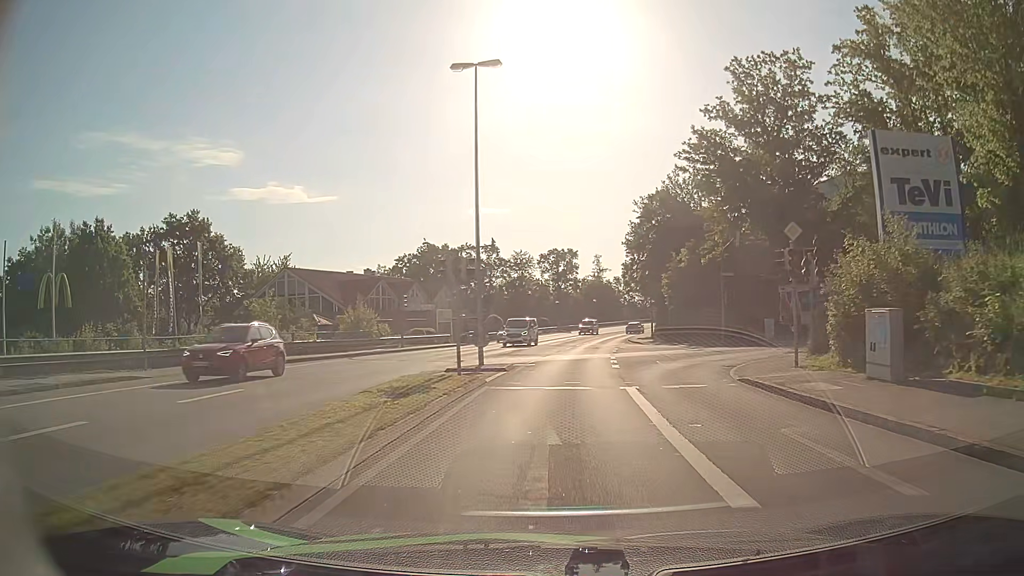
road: tertiary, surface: asphalt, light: Day
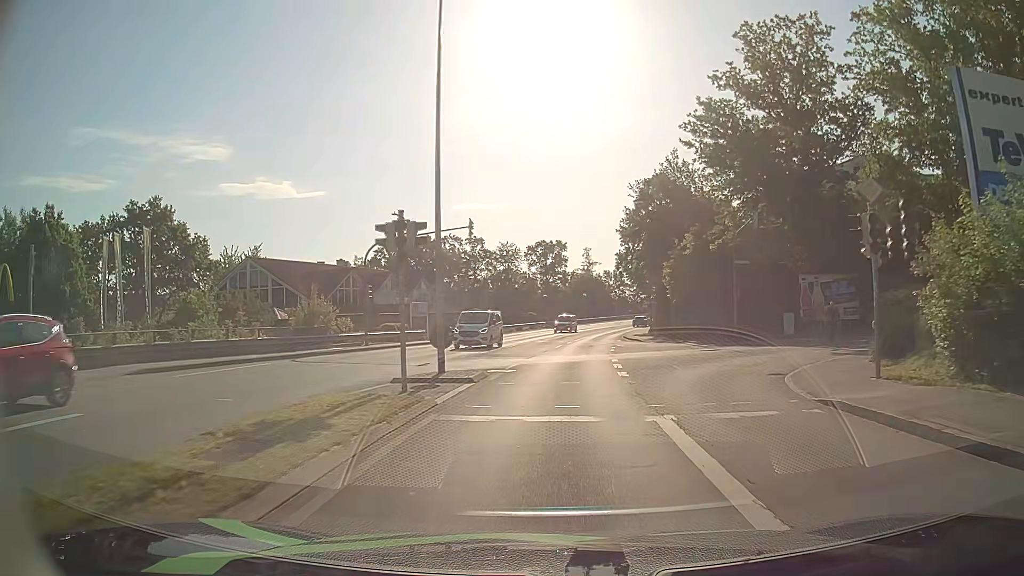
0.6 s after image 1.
(0.0, +5.8) m; +1°
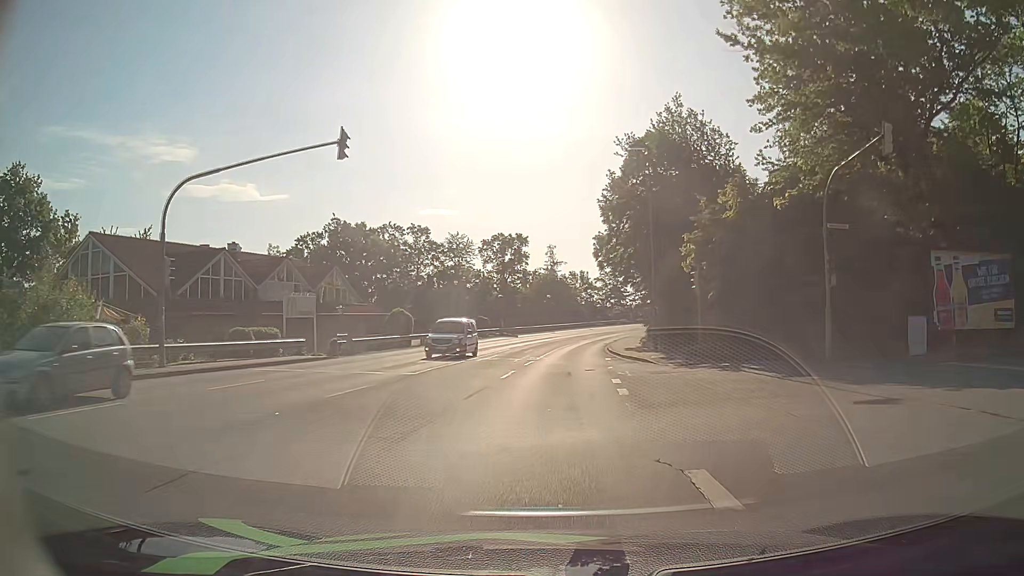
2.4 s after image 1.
(+0.5, +17.6) m; +4°
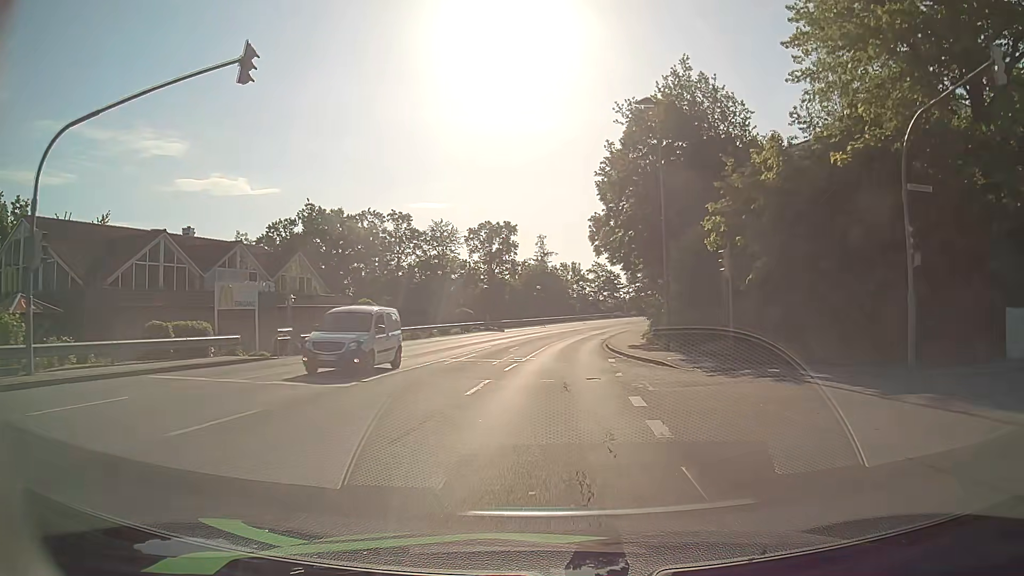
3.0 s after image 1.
(0.0, +6.0) m; +1°
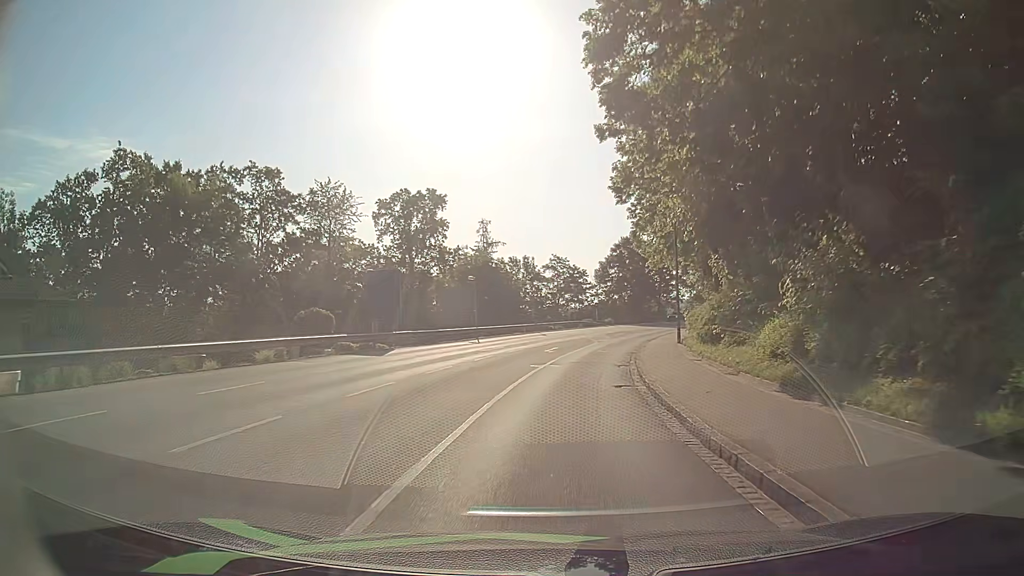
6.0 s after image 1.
(+0.9, +30.5) m; +4°
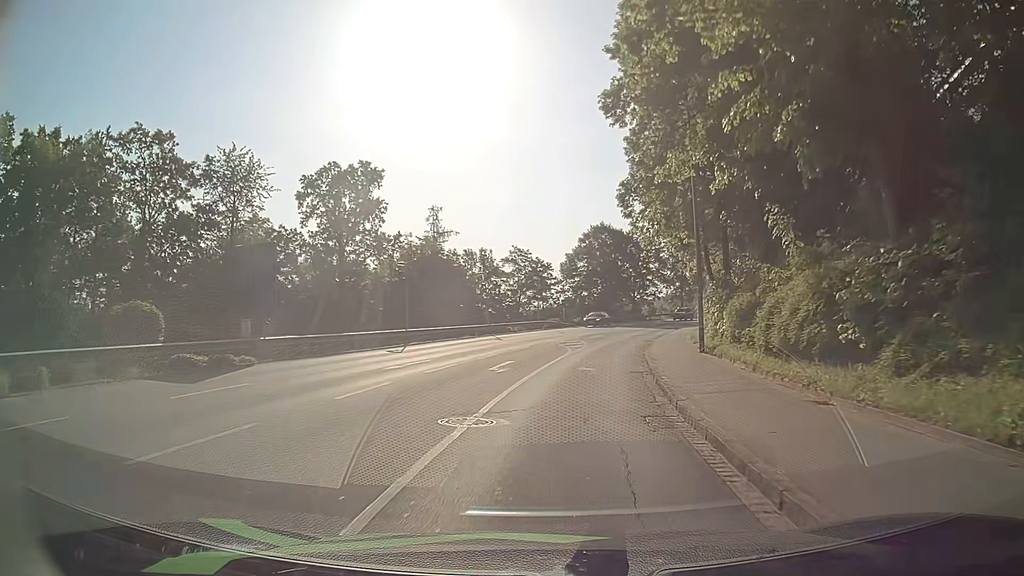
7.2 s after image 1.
(+0.4, +12.5) m; +3°
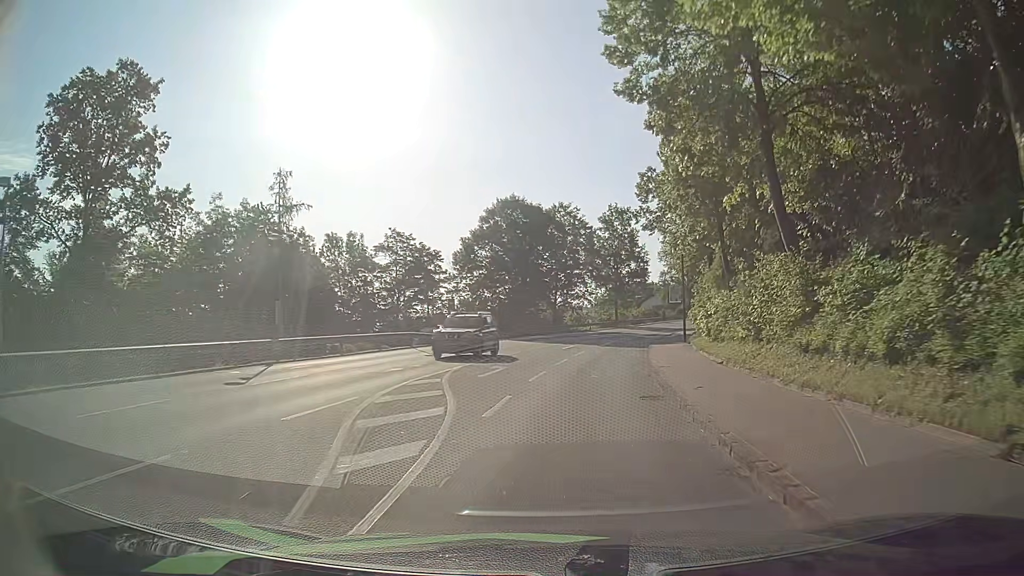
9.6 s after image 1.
(+1.9, +25.8) m; +7°
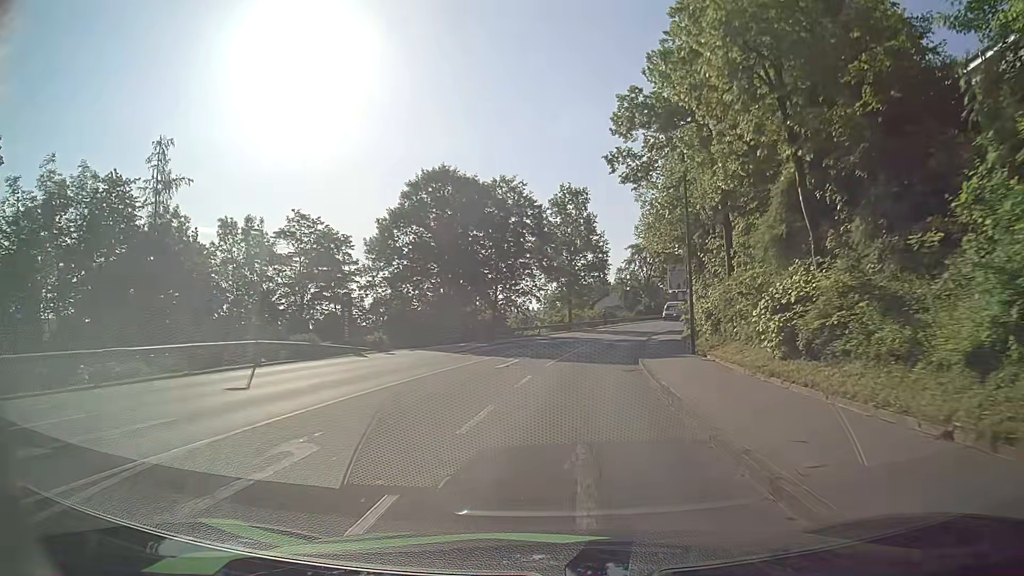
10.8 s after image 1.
(+0.7, +13.6) m; +5°
